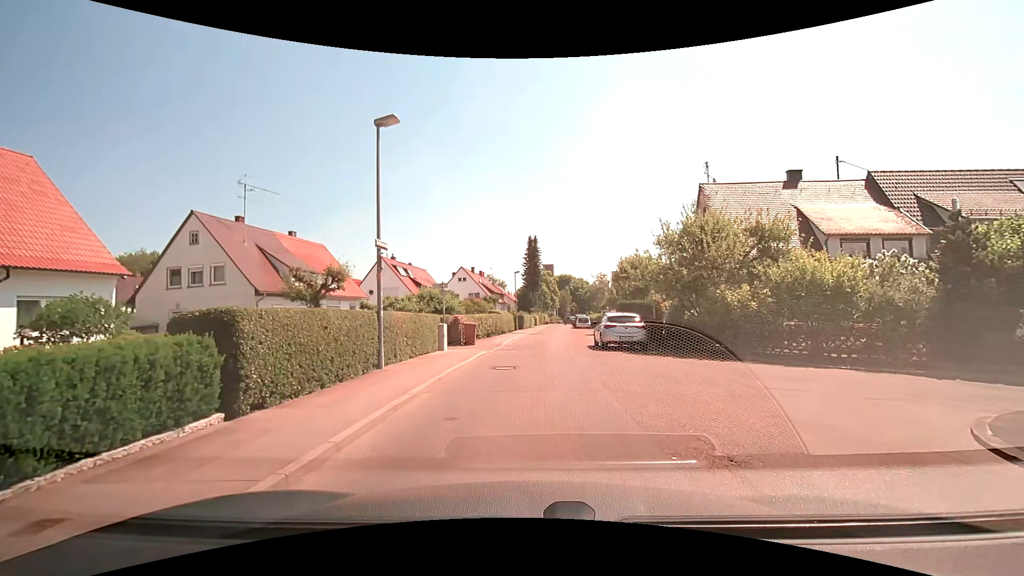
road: residential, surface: asphalt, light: Day
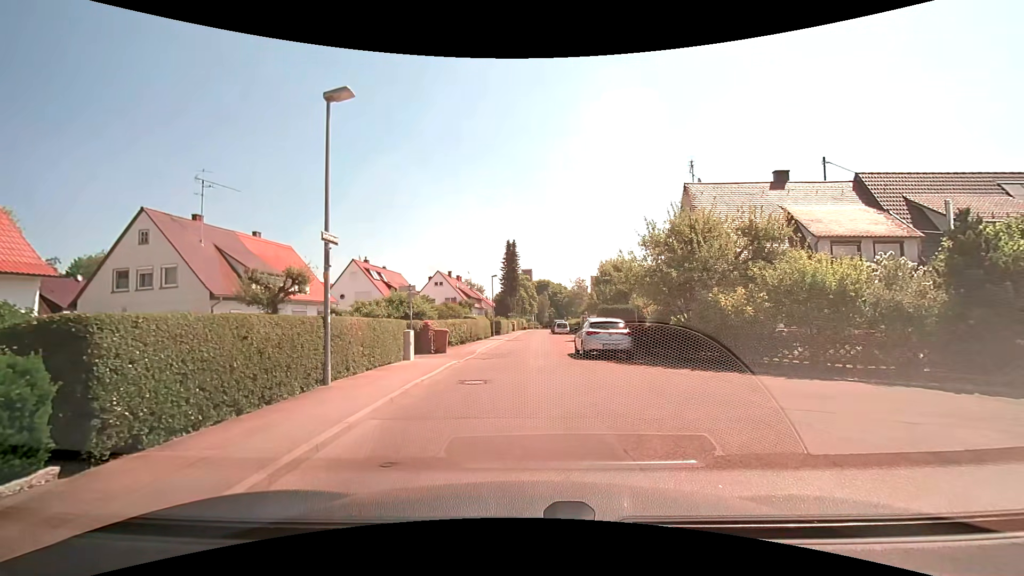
(0.0, +1.7) m; +1°
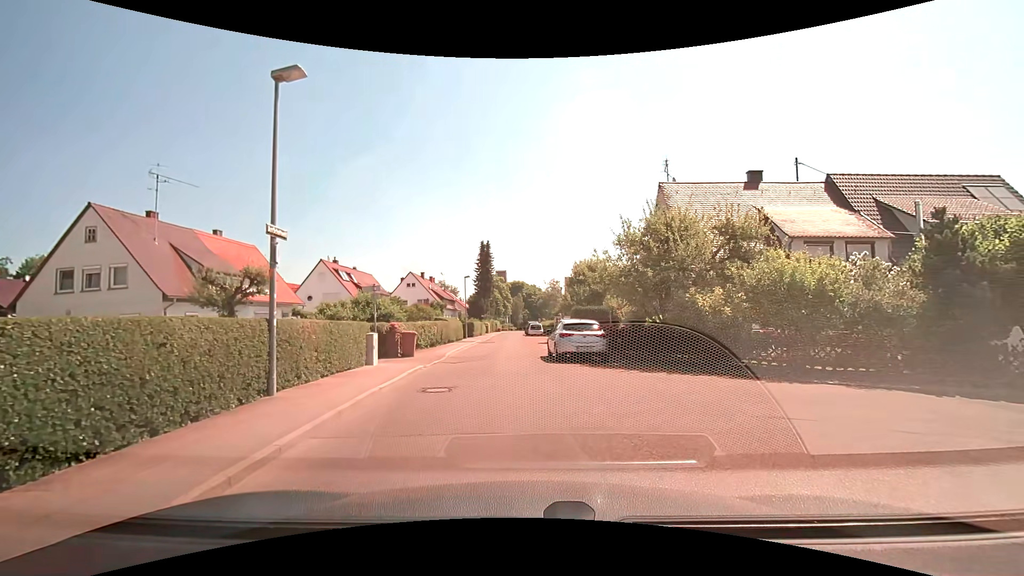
(+0.1, +0.8) m; +3°
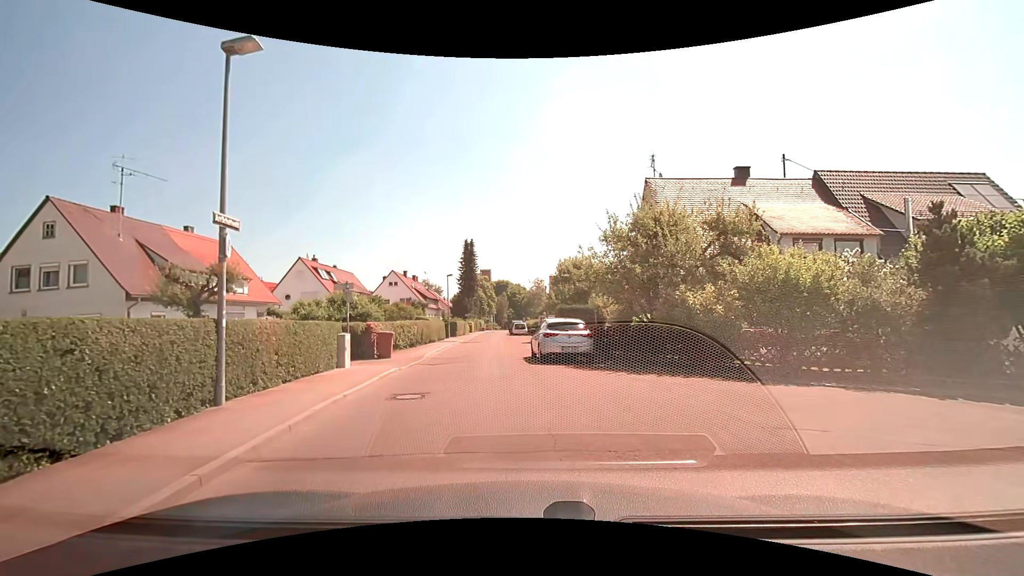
(+0.1, +0.9) m; +1°
